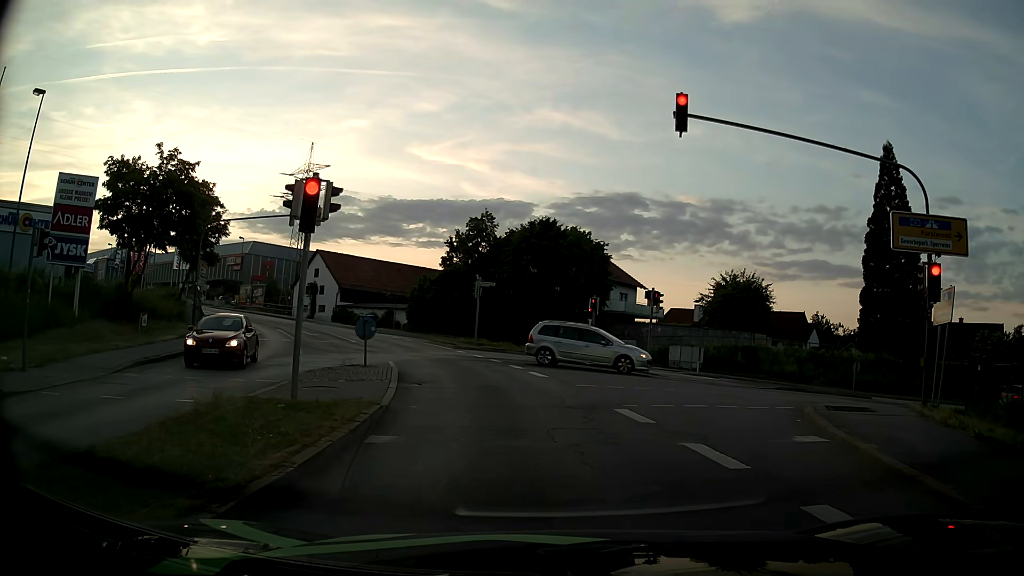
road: tertiary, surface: asphalt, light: Day
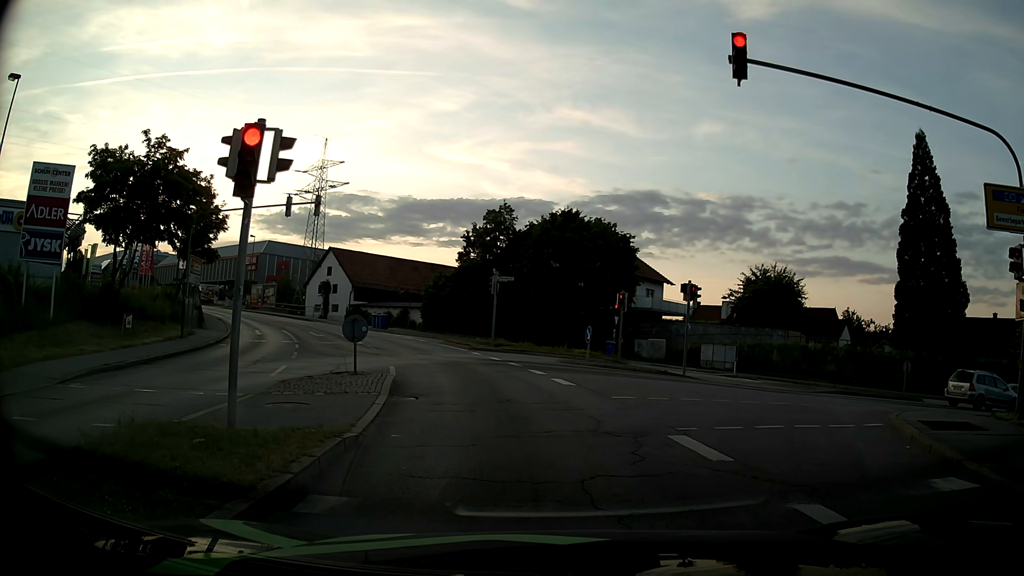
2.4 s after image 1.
(0.0, +2.9) m; 0°
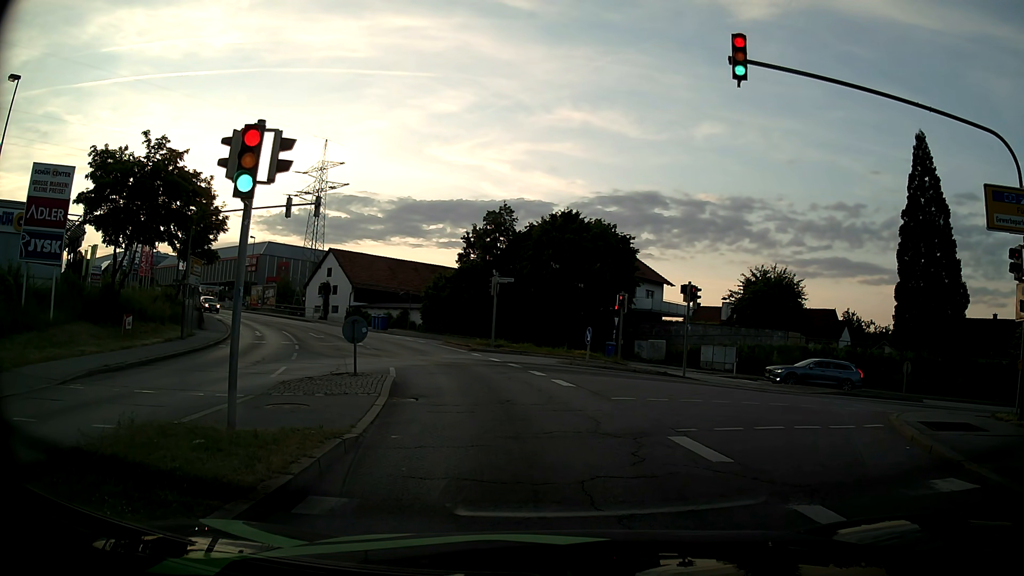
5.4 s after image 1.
(0.0, +0.1) m; 0°
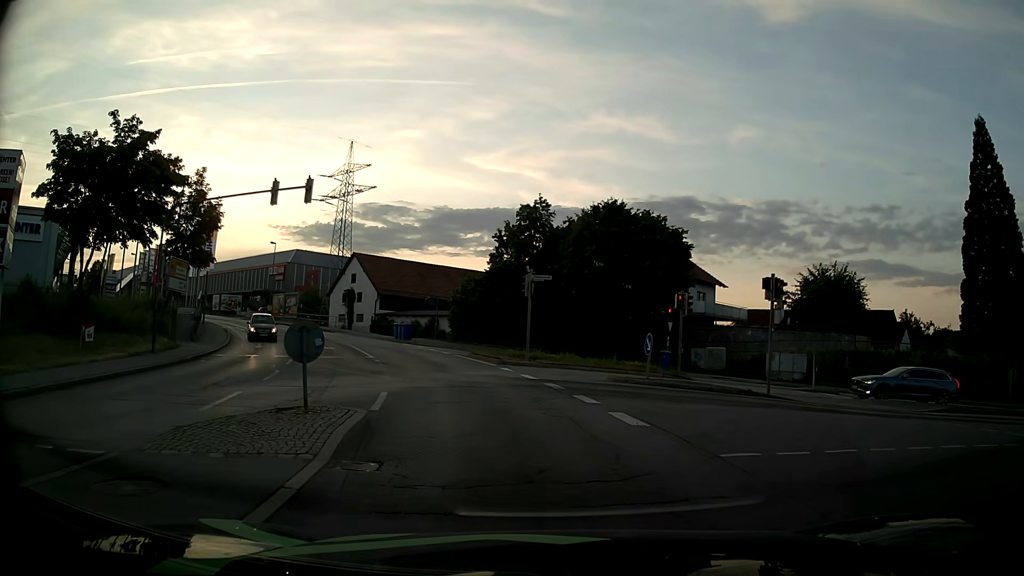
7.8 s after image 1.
(-0.2, +6.0) m; -4°
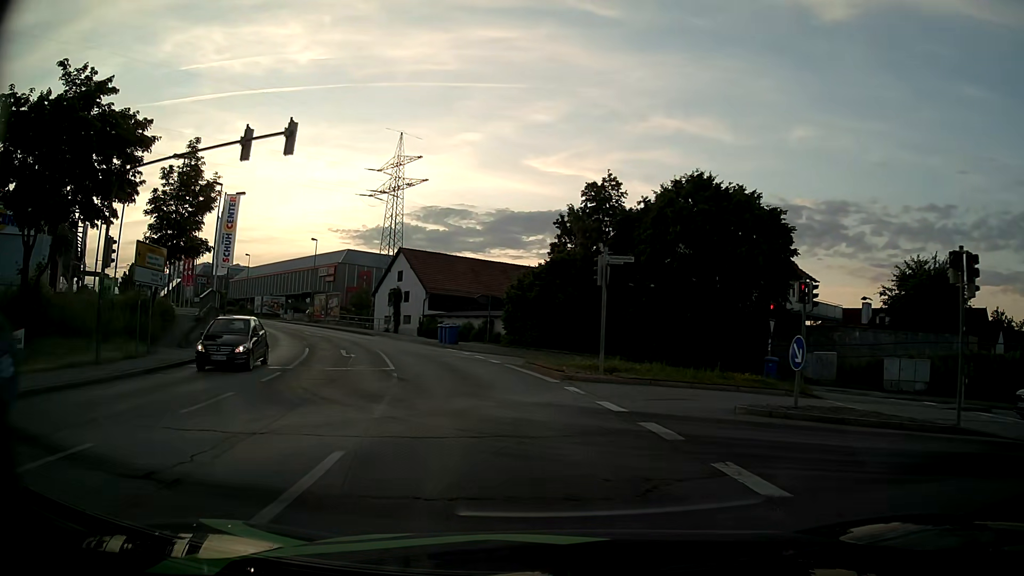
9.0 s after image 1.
(-0.3, +7.5) m; -5°
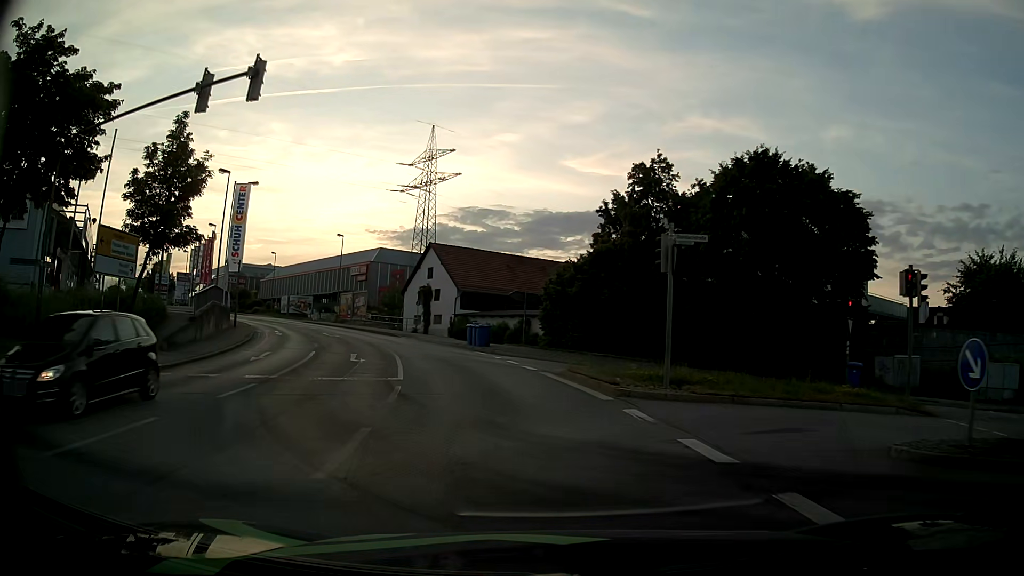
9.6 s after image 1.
(-0.1, +4.5) m; -4°
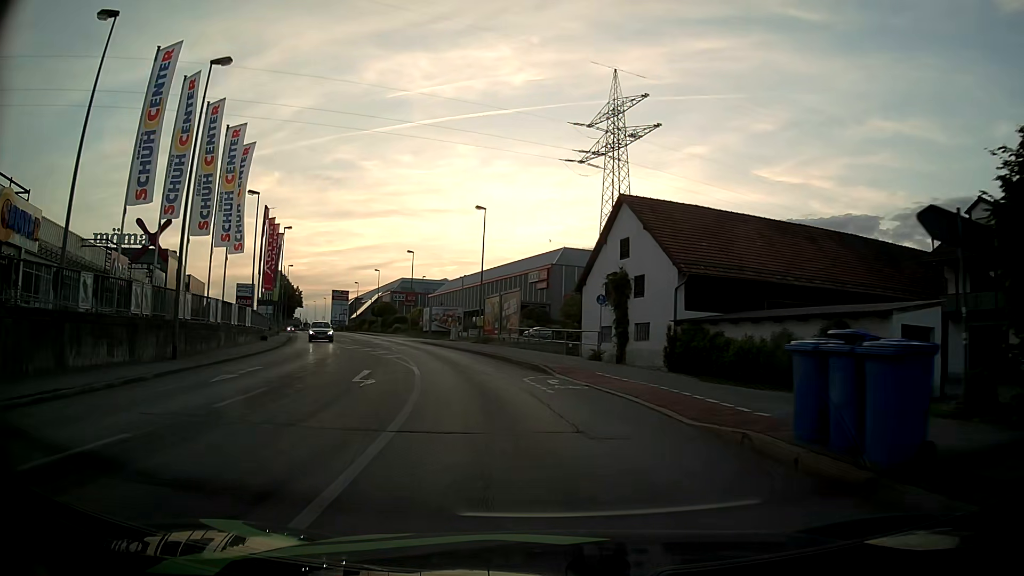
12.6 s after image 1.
(-4.1, +28.1) m; -17°
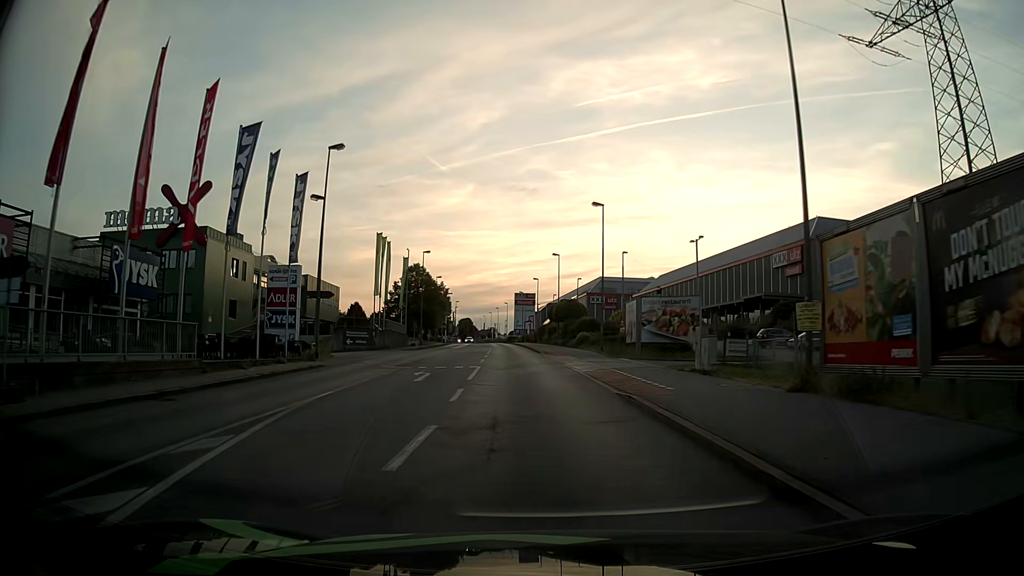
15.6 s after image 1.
(-5.6, +33.8) m; -17°
(0, +10) (-1, +20) (-1, +30) (-2, +40) (-3, +50) (-3, +60) (-4, +70) (-5, +80) (-6, +90) (-7, +100) m
